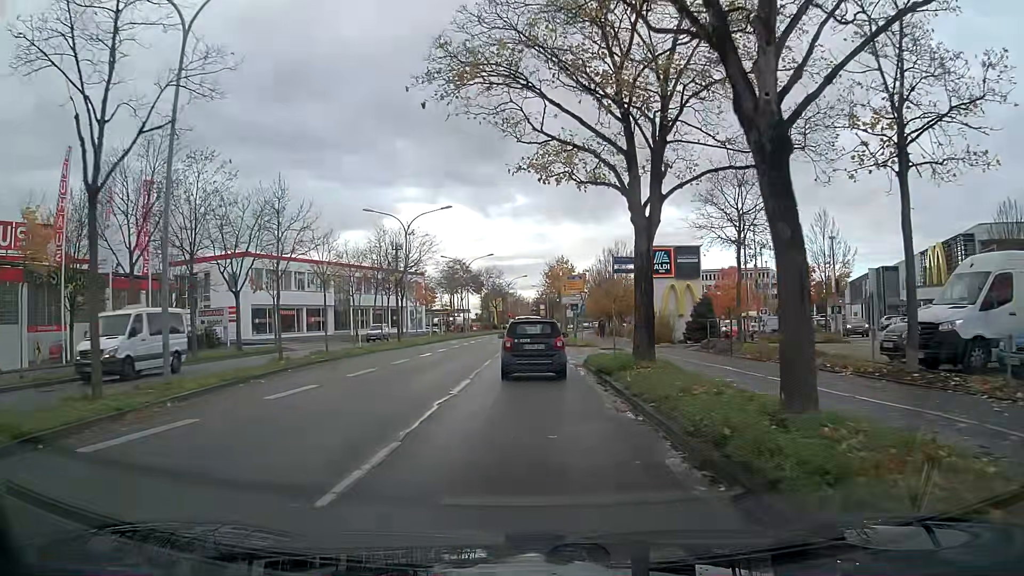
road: primary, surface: asphalt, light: Day
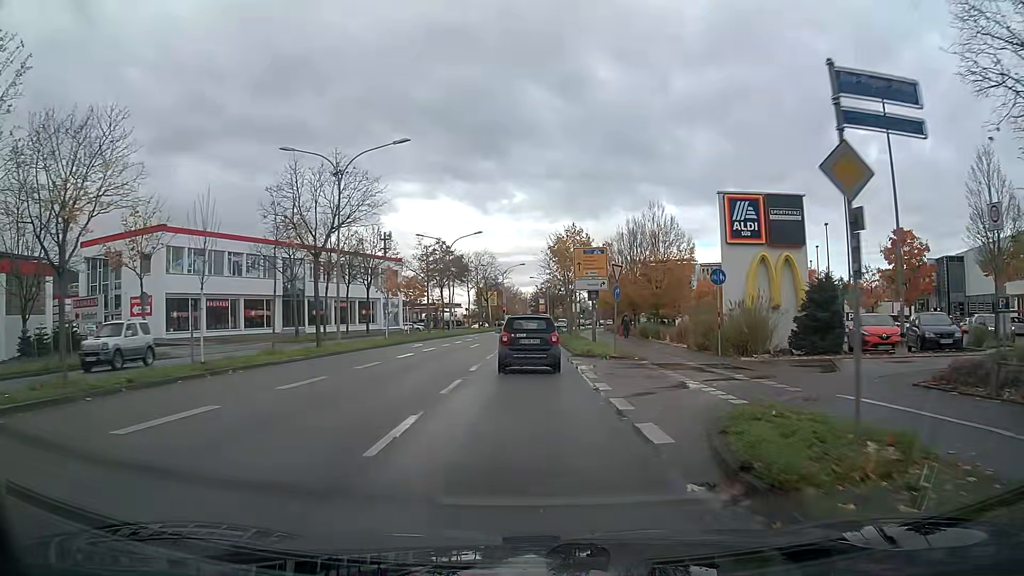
(0.0, +17.2) m; 0°
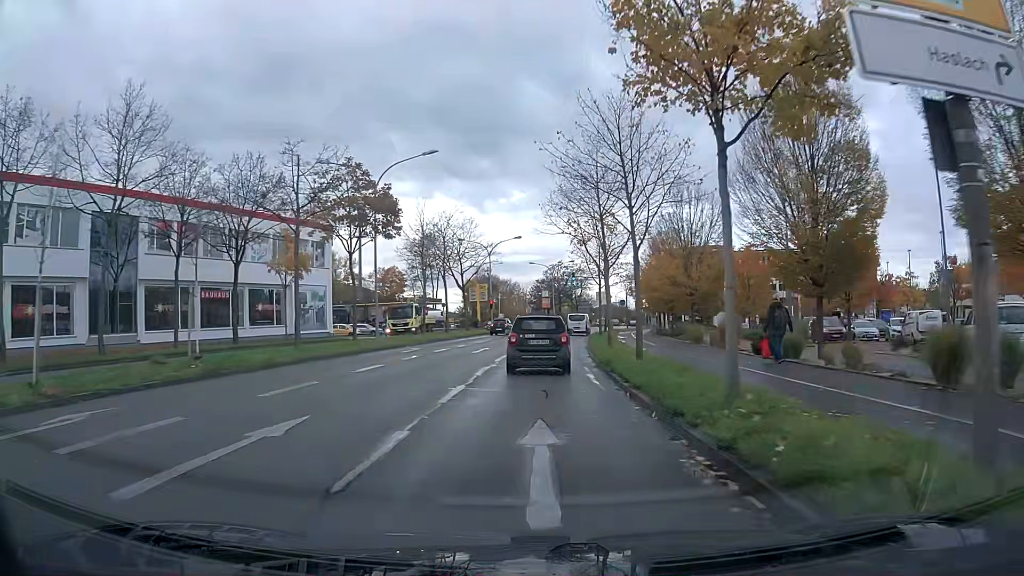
(0.0, +31.5) m; 0°
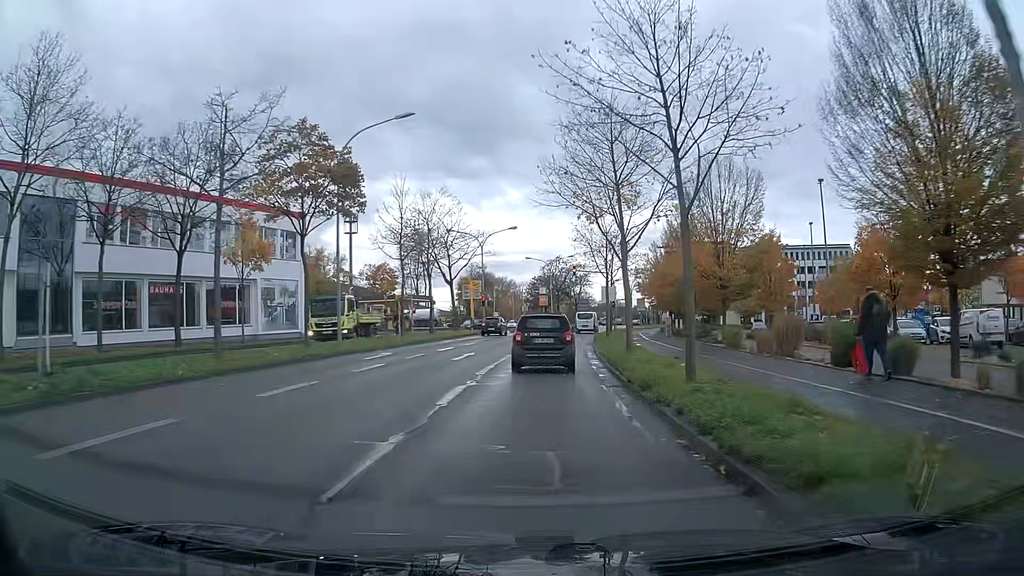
(0.0, +6.3) m; 0°
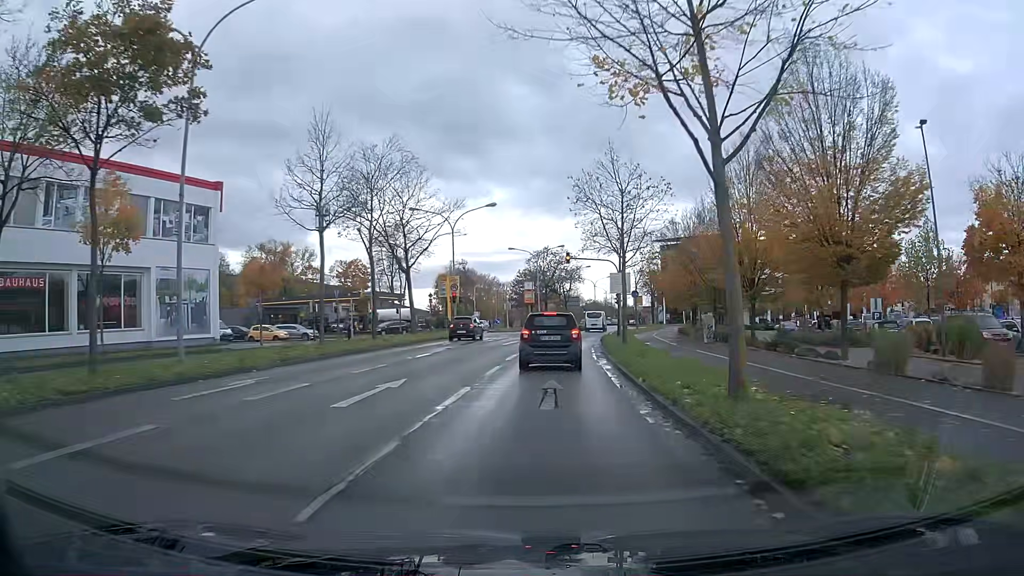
(+0.1, +12.5) m; +1°
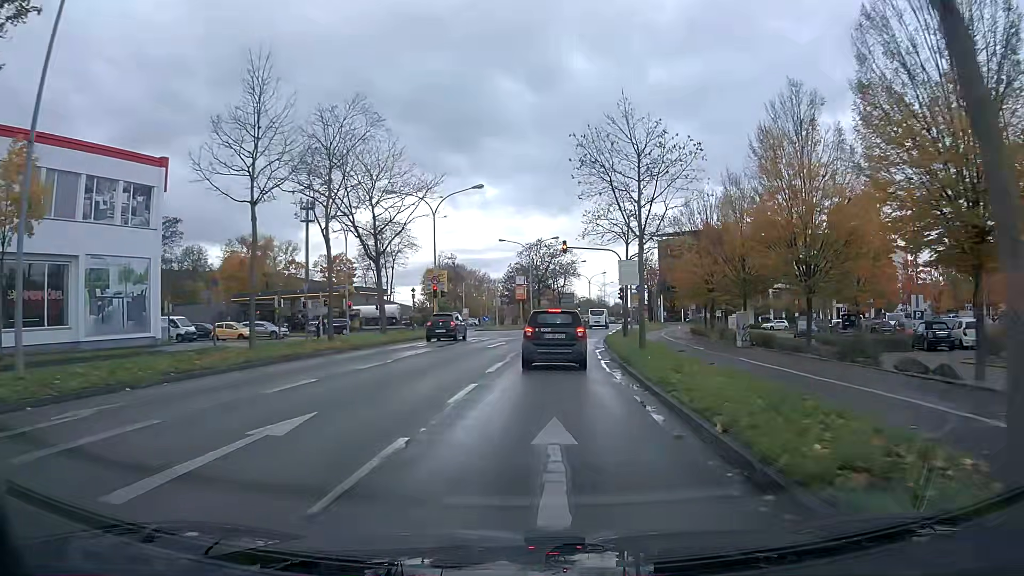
(0.0, +5.8) m; +1°
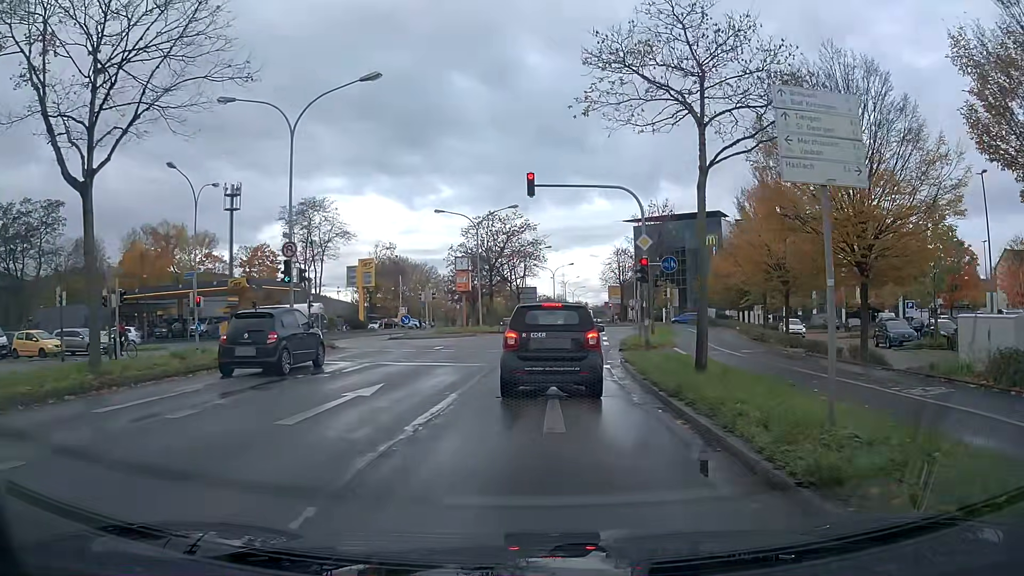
(+0.7, +20.0) m; +4°
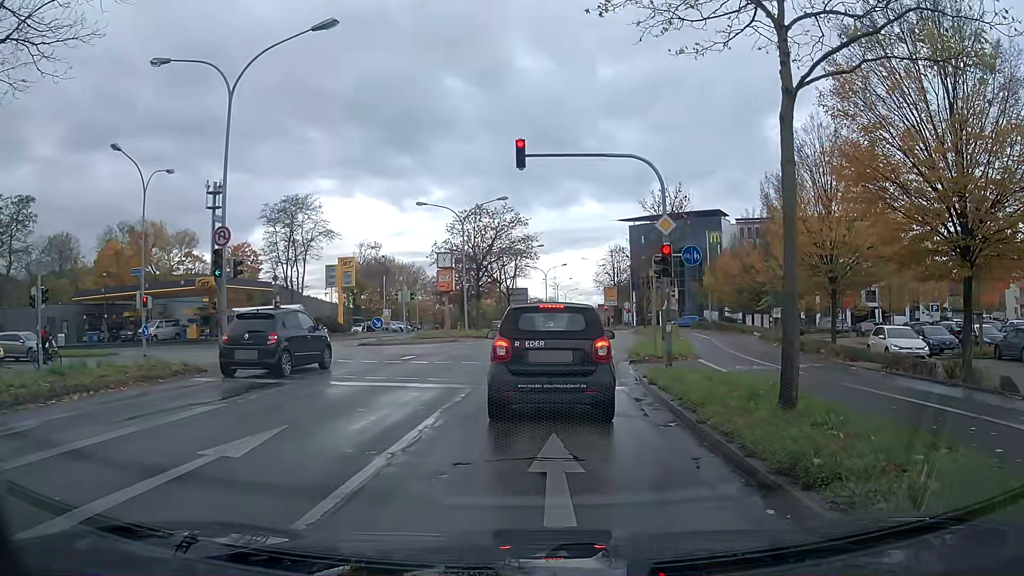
(0.0, +4.5) m; +1°
